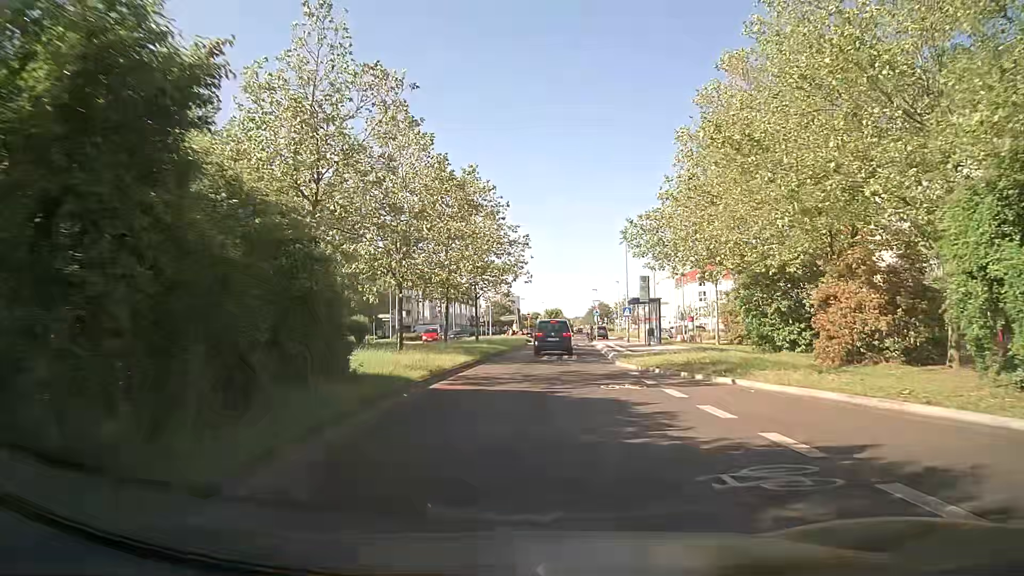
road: secondary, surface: asphalt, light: Day
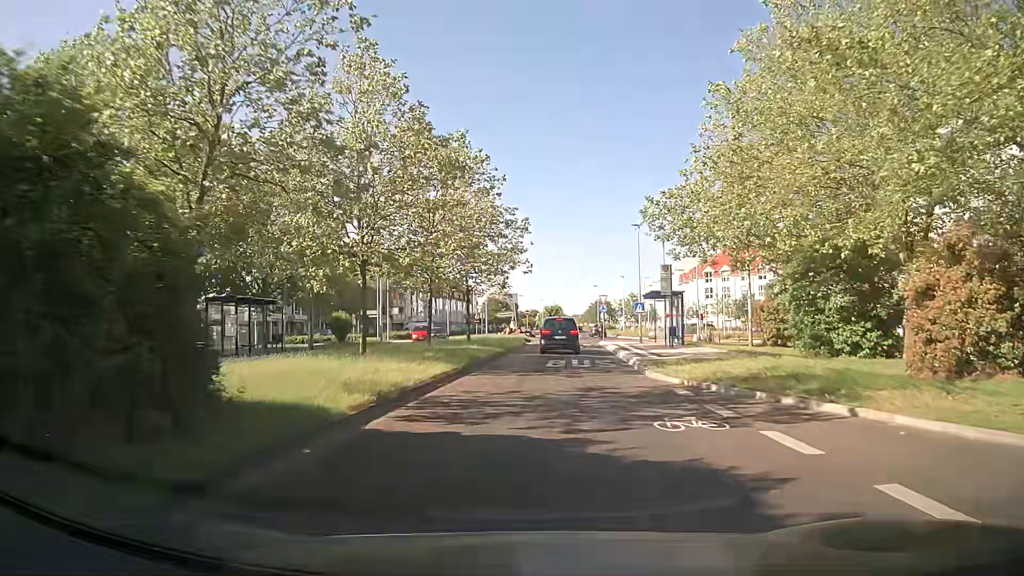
(0.0, +6.1) m; 0°
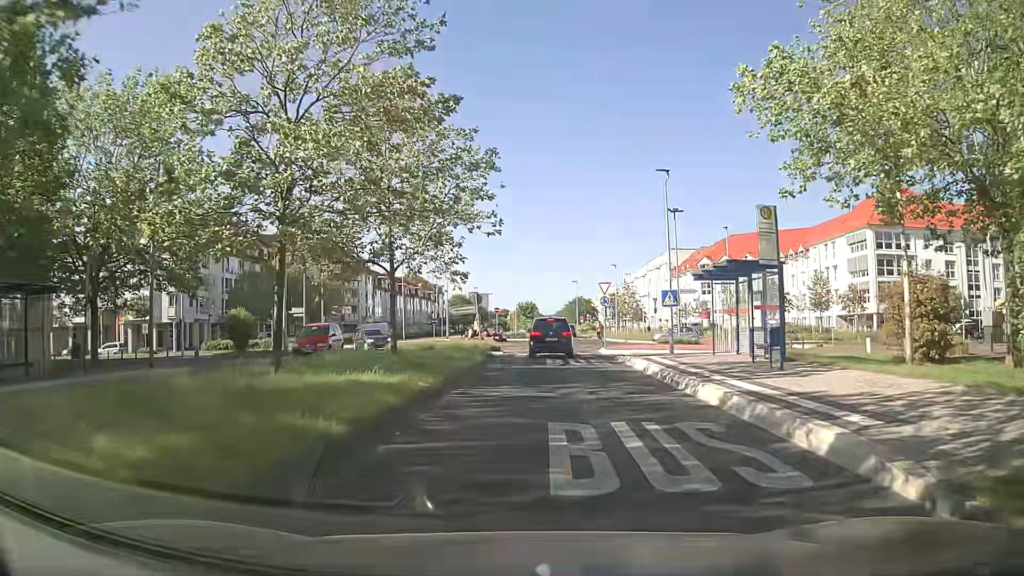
(+0.5, +16.3) m; +3°
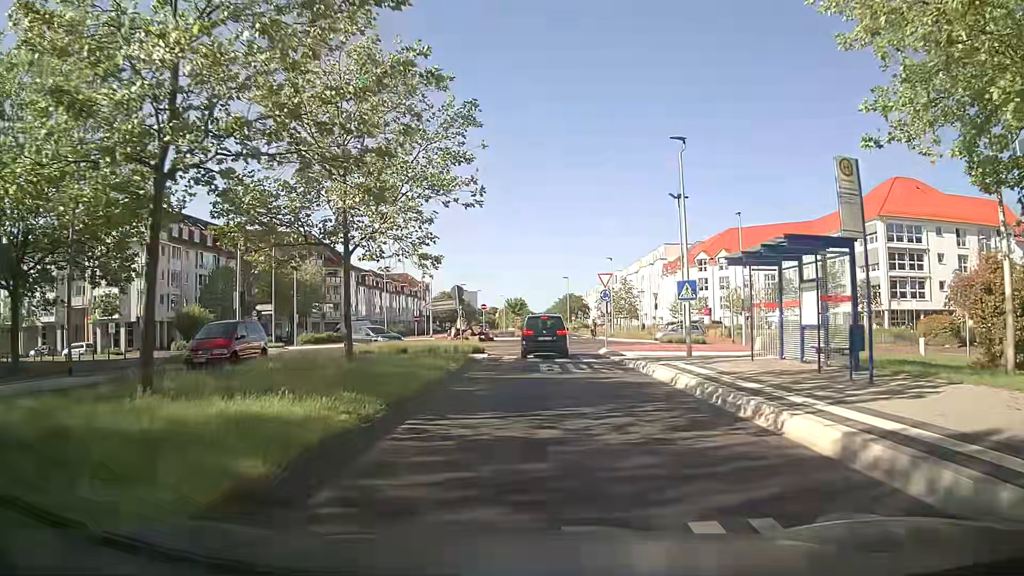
(0.0, +4.8) m; +1°
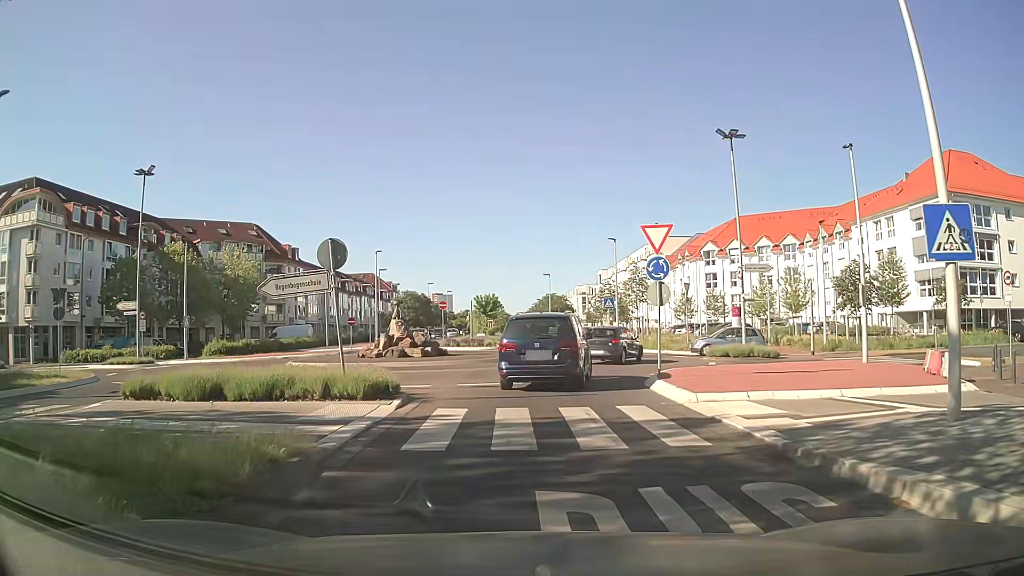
(+0.1, +16.5) m; +2°
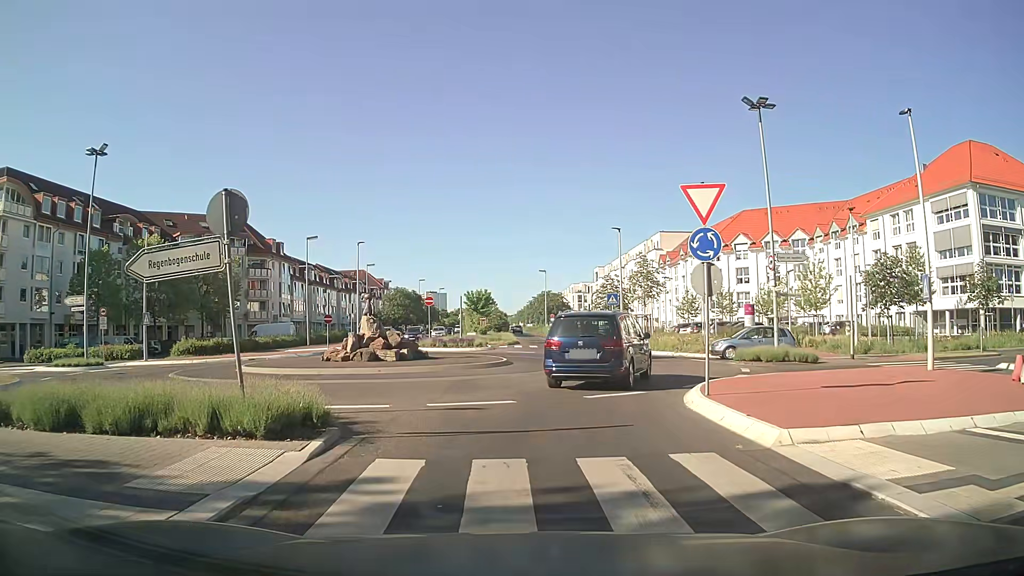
(0.0, +4.6) m; -1°
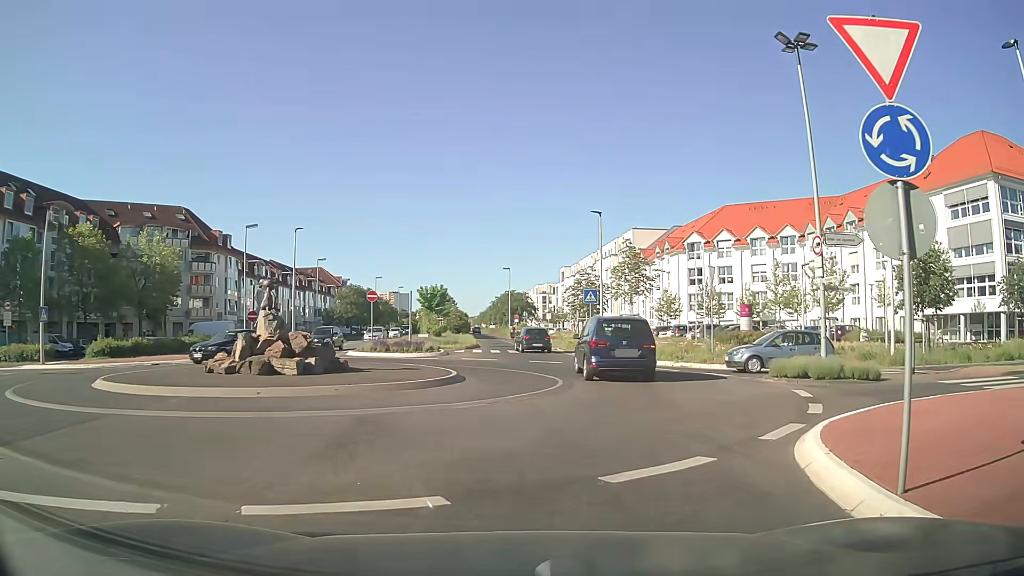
(+0.1, +7.2) m; +4°
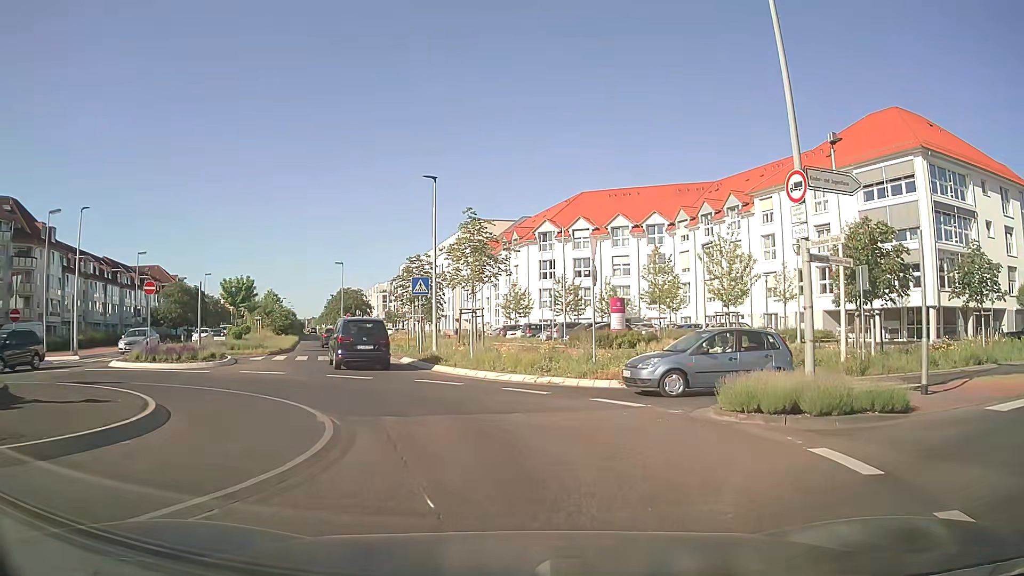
(+1.0, +8.6) m; +13°
(-1, +10) (-4, +19) (-8, +29) (-11, +38) (-14, +48) (-17, +57) (-21, +67) (-24, +76) (-27, +86) (-30, +95) m
